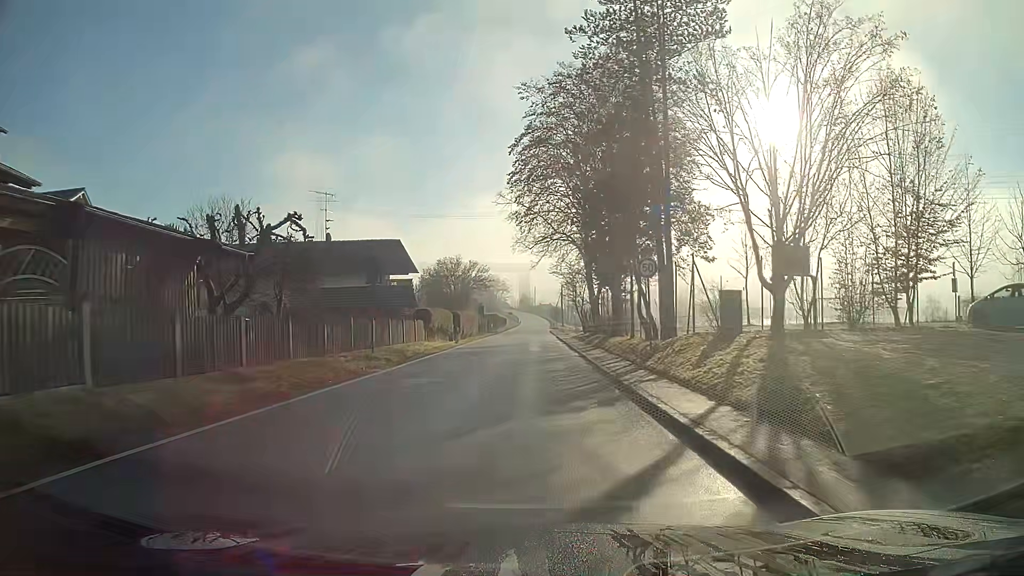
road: secondary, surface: asphalt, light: Day
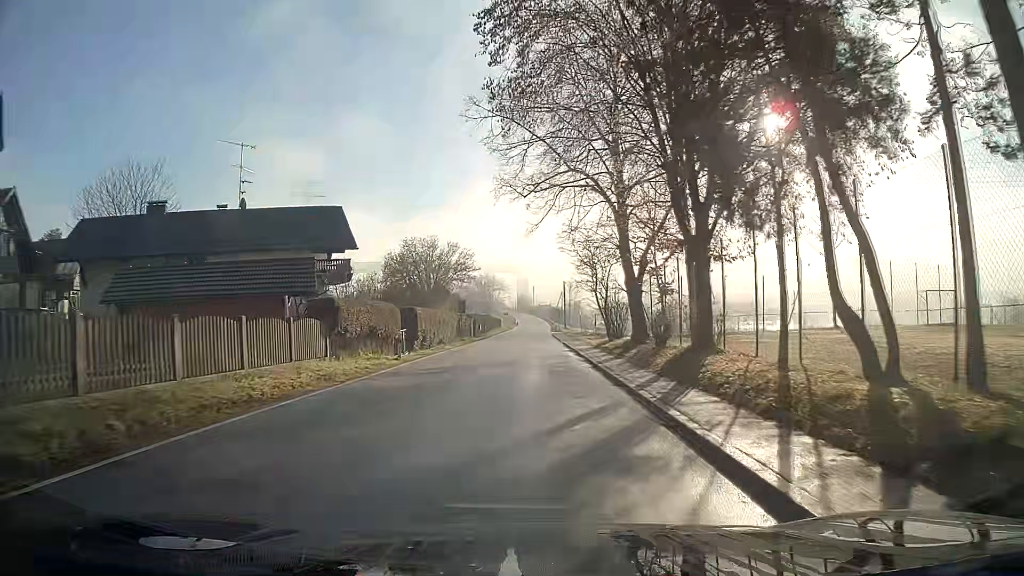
(0.0, +17.5) m; 0°
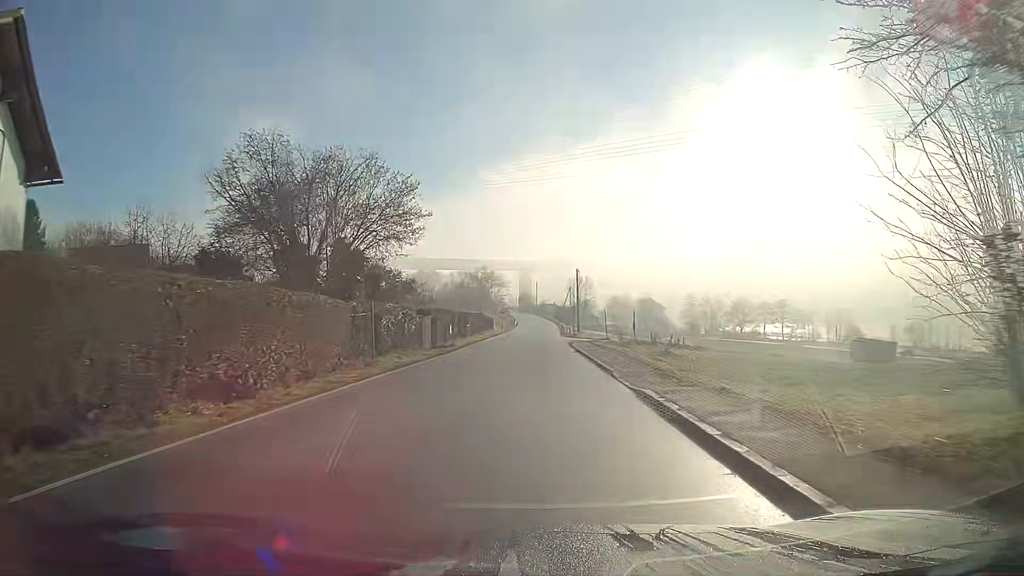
(0.0, +30.0) m; 0°
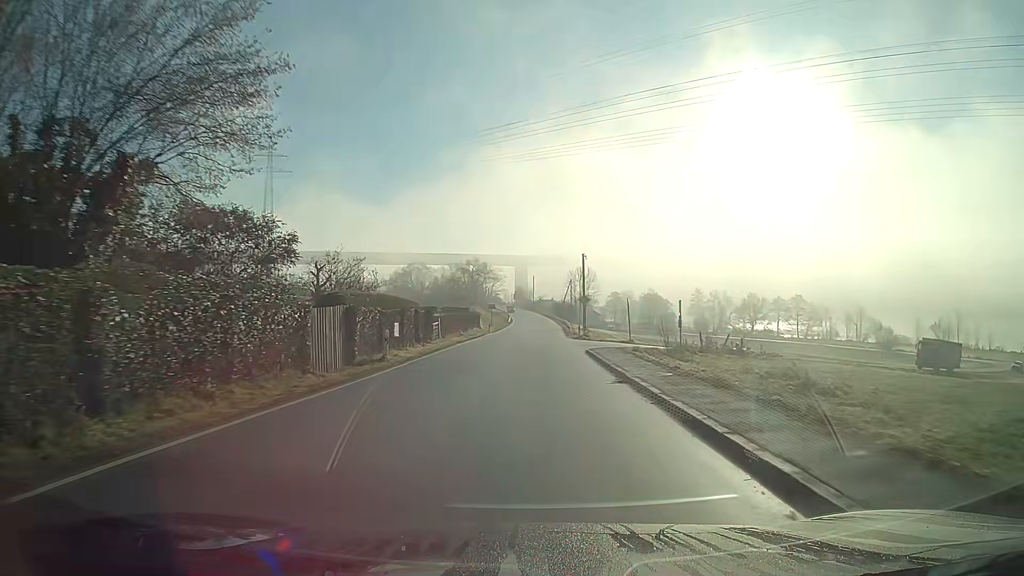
(+0.1, +17.6) m; +1°
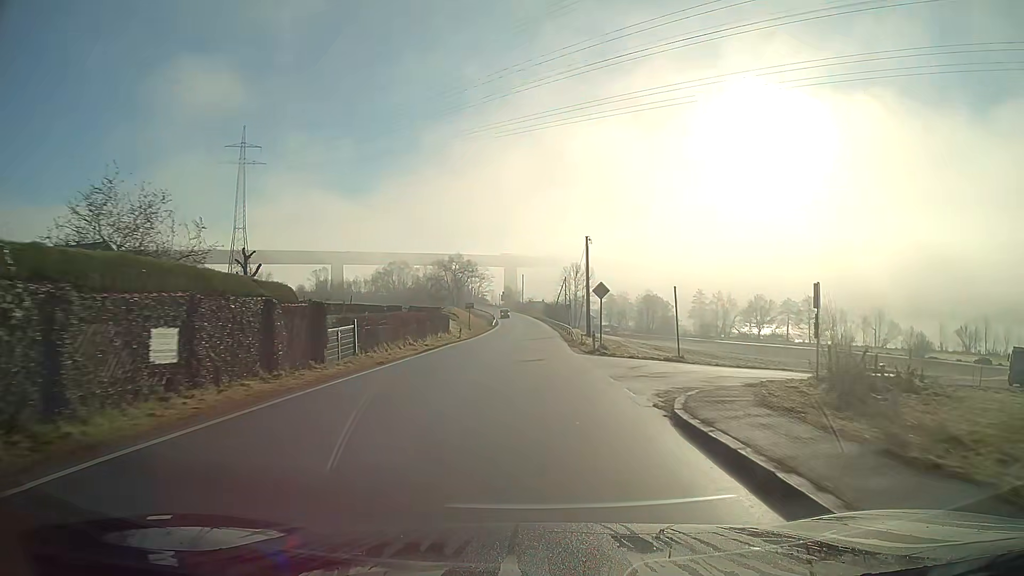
(+0.1, +18.5) m; +1°
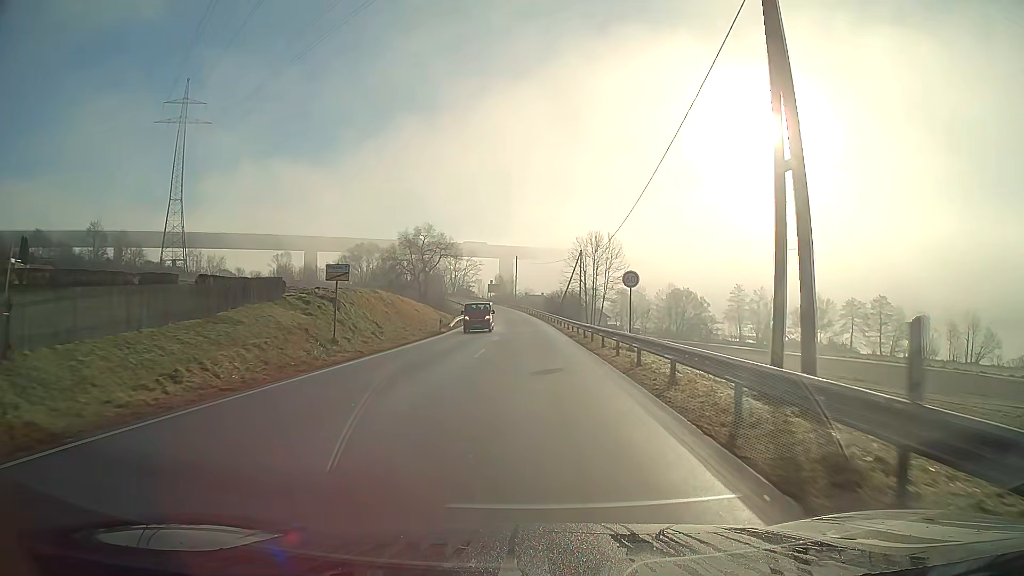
(+0.2, +48.1) m; 0°
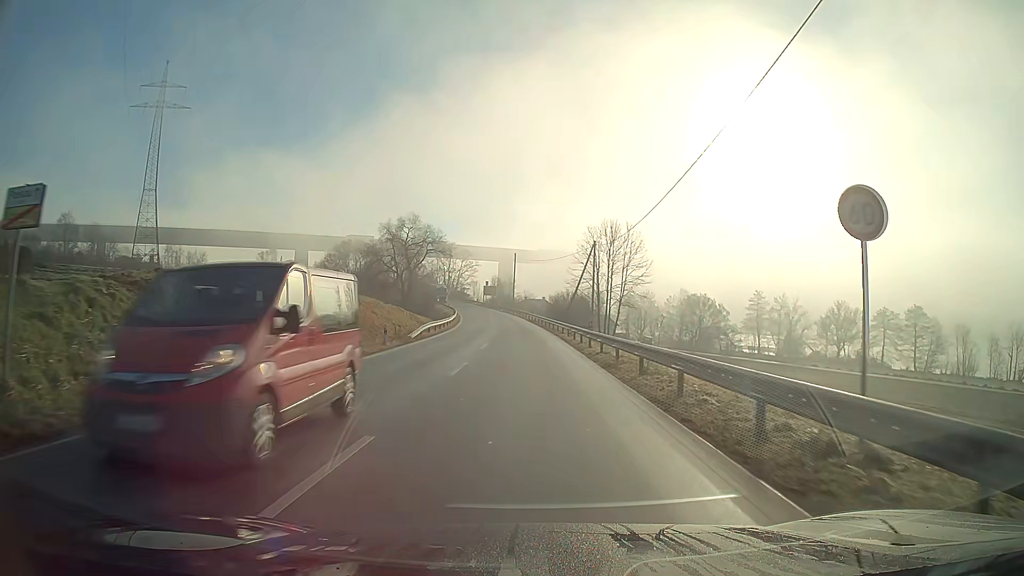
(0.0, +16.8) m; 0°
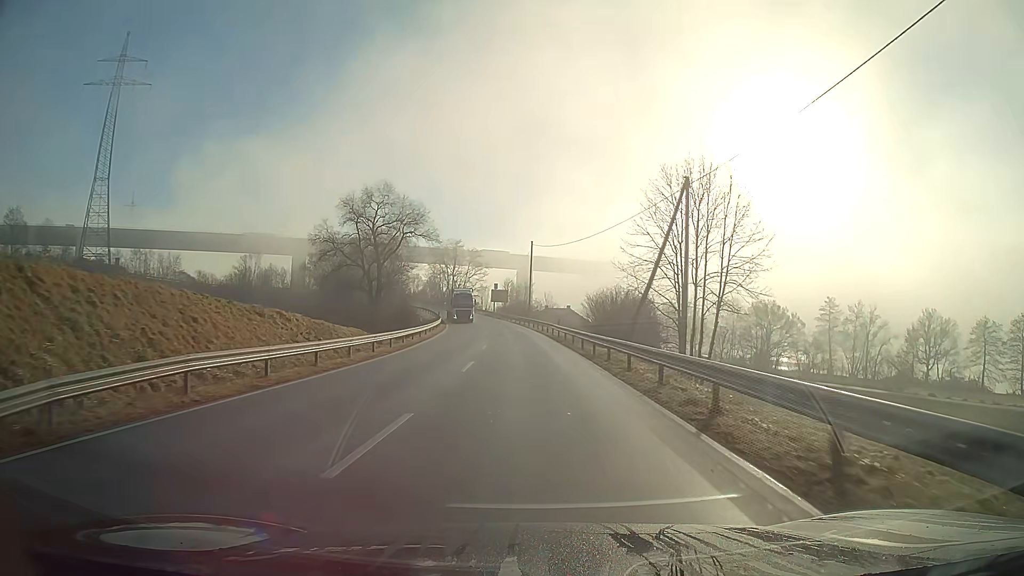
(-0.5, +34.1) m; -2°
(0, +10) (0, +20) (0, +30) (-1, +40) (-1, +50) (-2, +60) (-4, +70) (-5, +80) (-7, +90) (-9, +99) m
